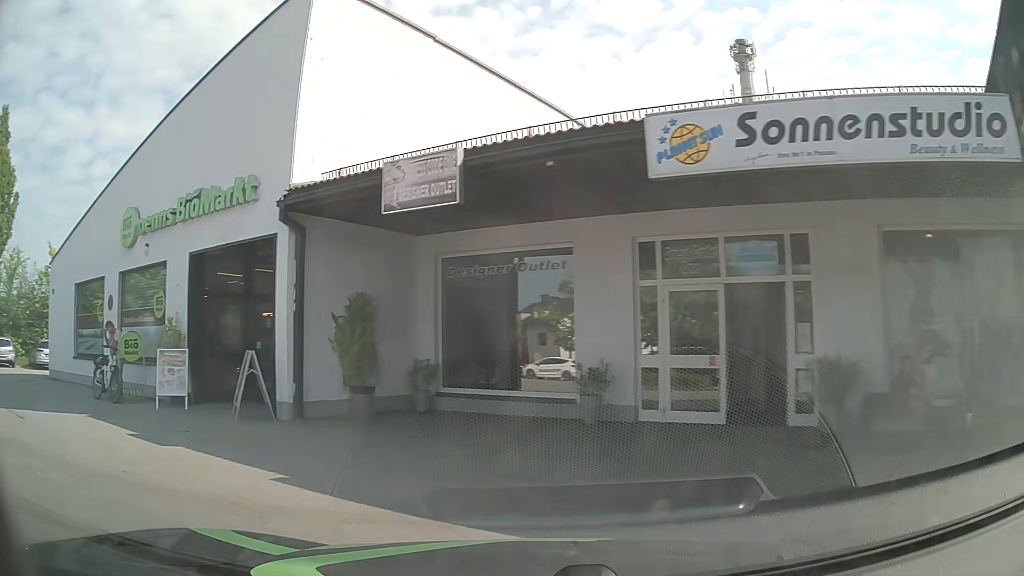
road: residential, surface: asphalt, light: Day
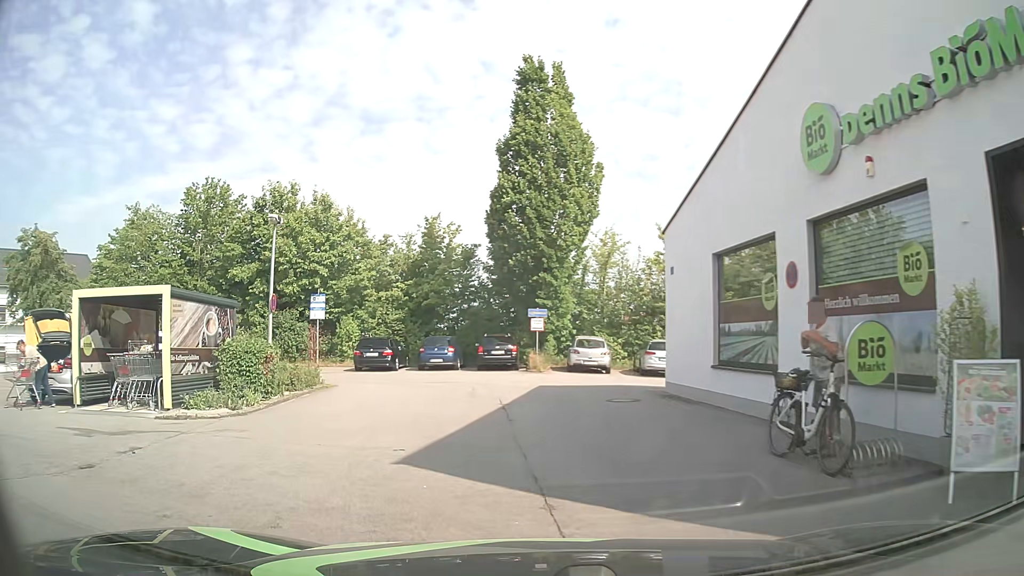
(-4.0, +6.7) m; -54°
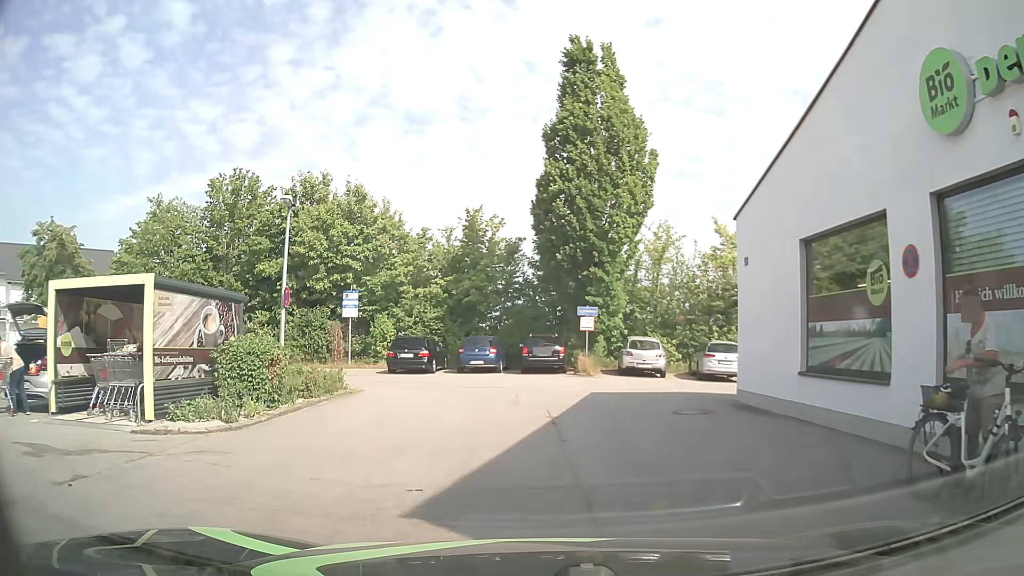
(-0.1, +2.2) m; -3°
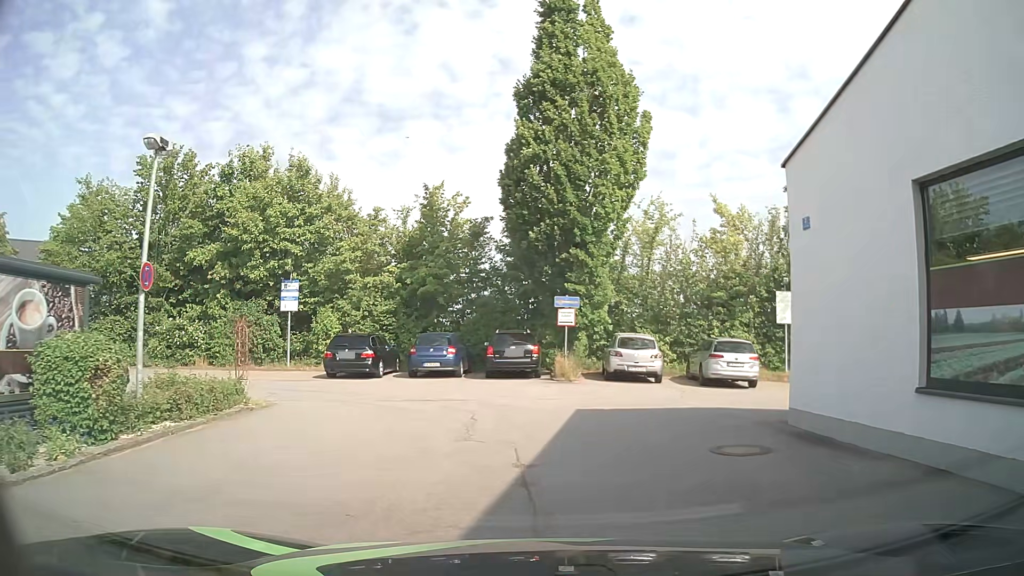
(-0.1, +4.6) m; +1°
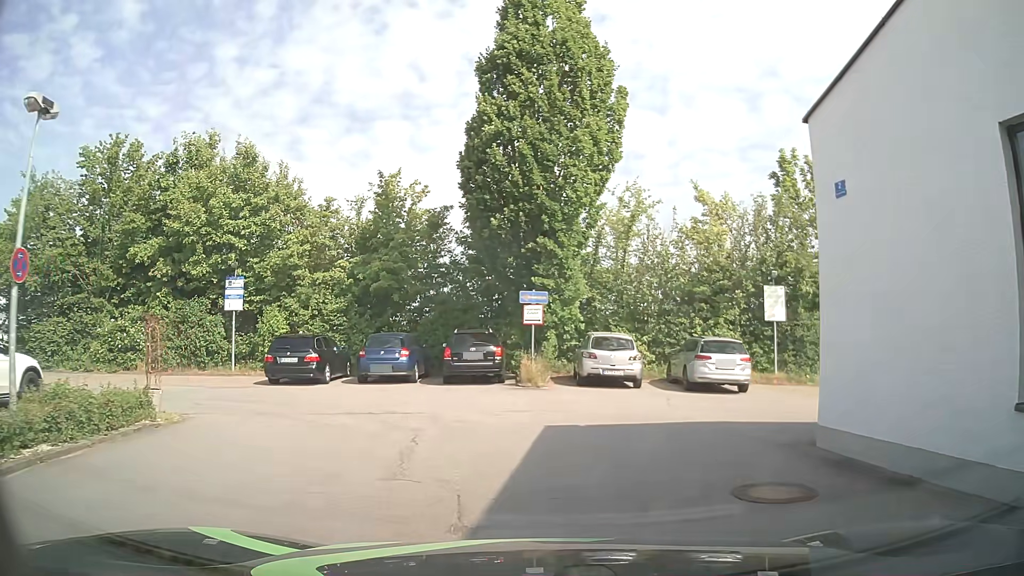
(+0.1, +2.3) m; +1°
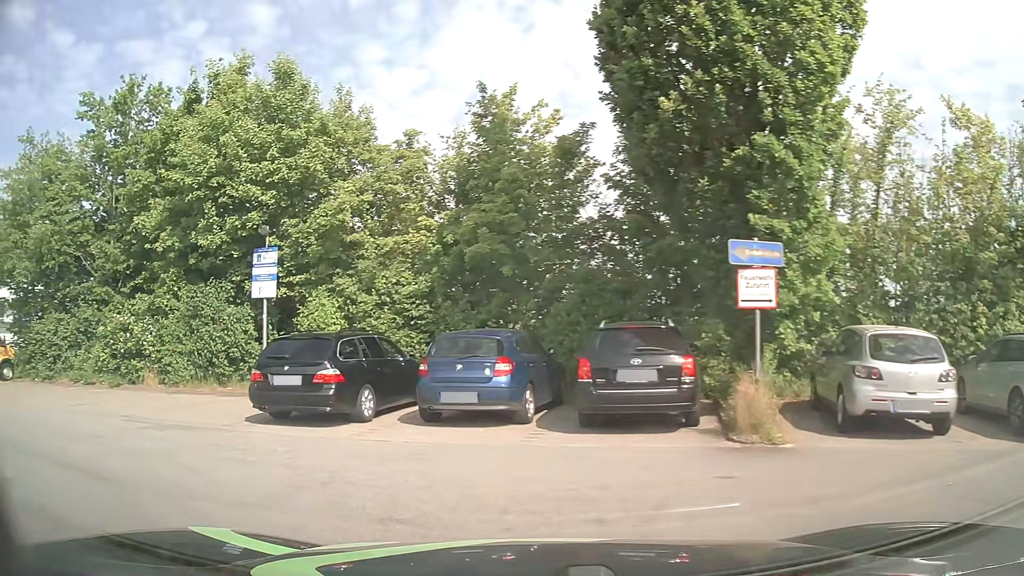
(-0.1, +9.1) m; -13°
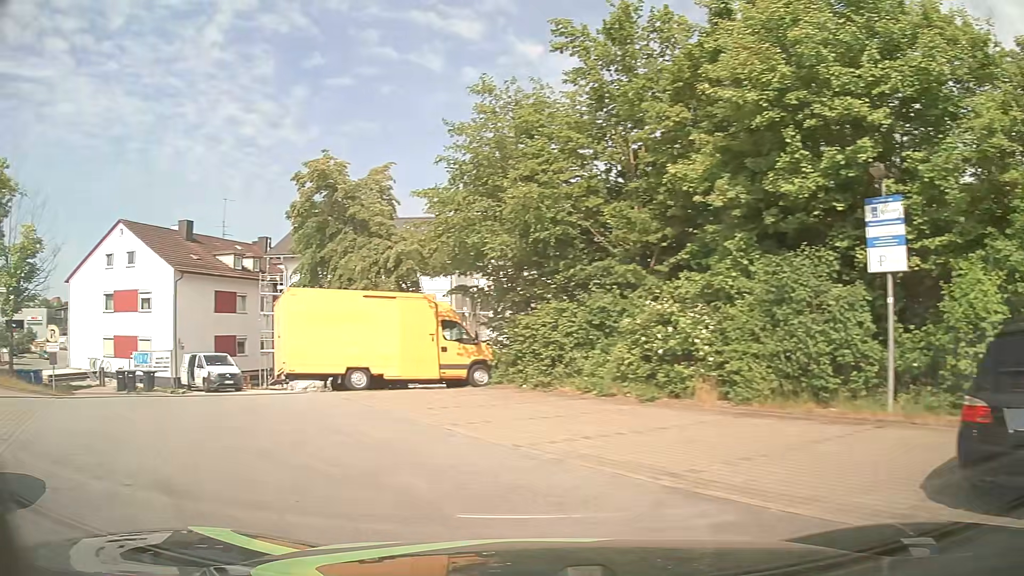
(-2.4, +5.6) m; -45°
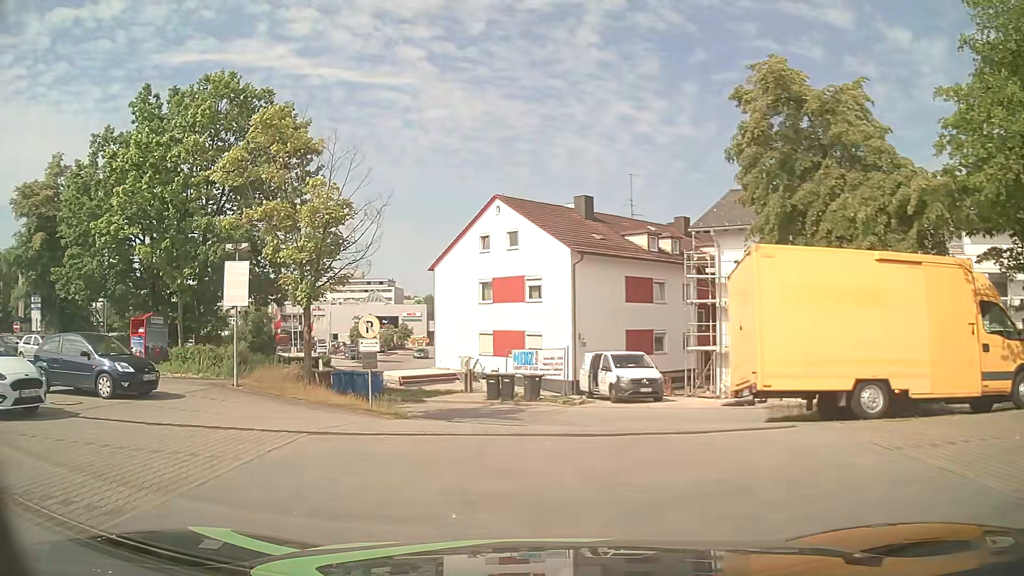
(-2.5, +7.3) m; -35°
